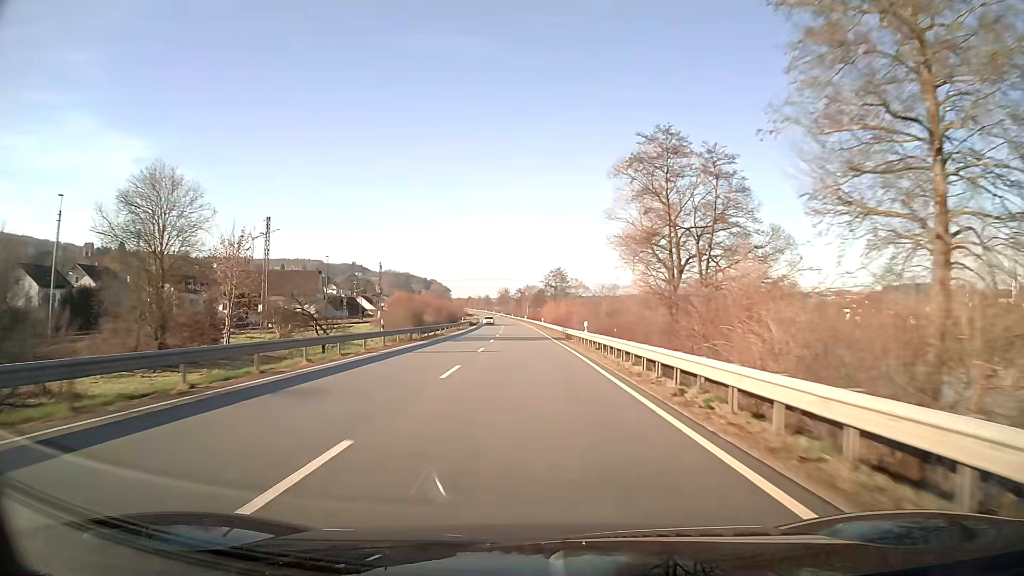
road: unclassified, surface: asphalt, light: Day
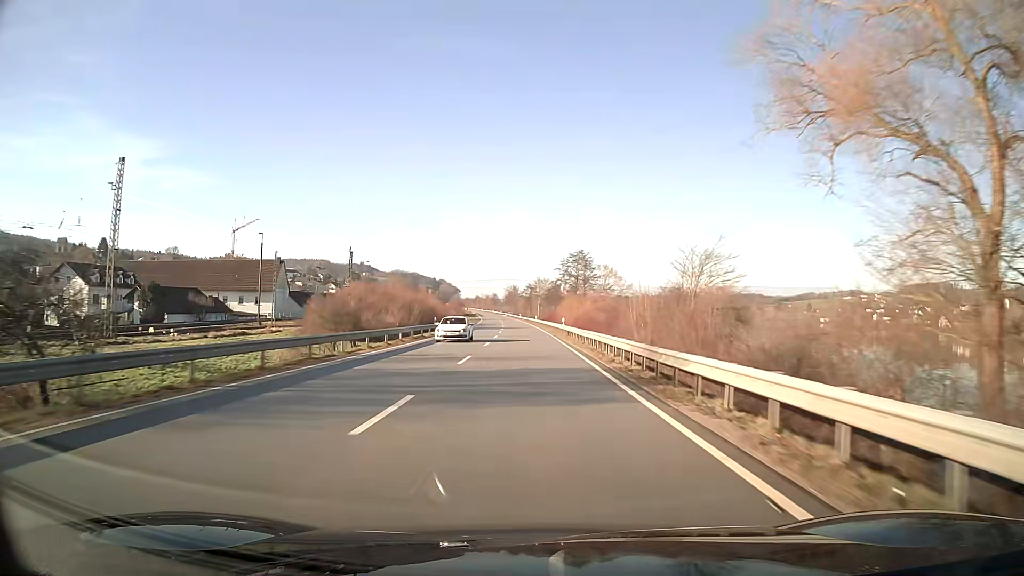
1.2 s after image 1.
(-0.2, +32.0) m; -1°
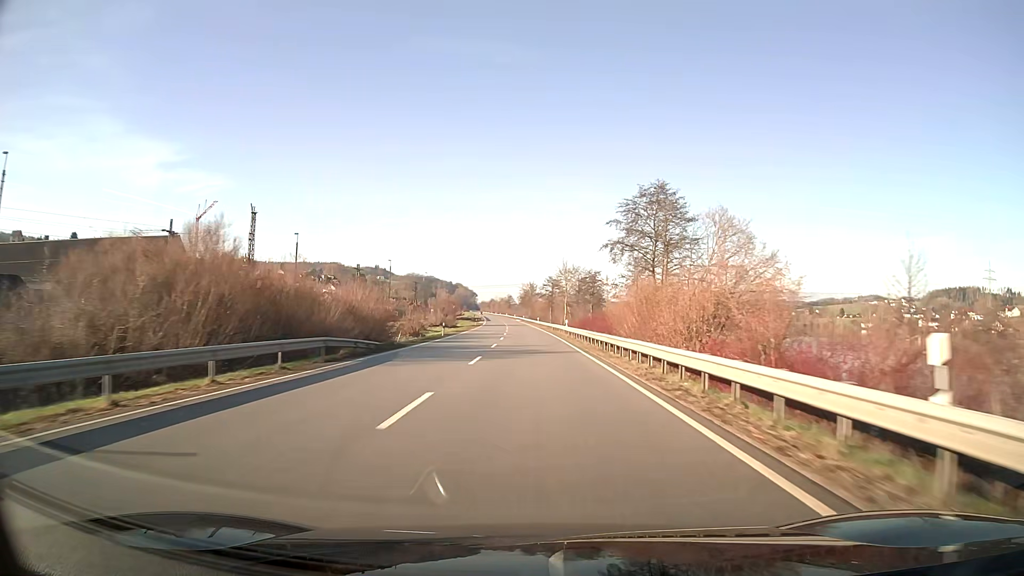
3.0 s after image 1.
(-0.7, +47.9) m; -2°
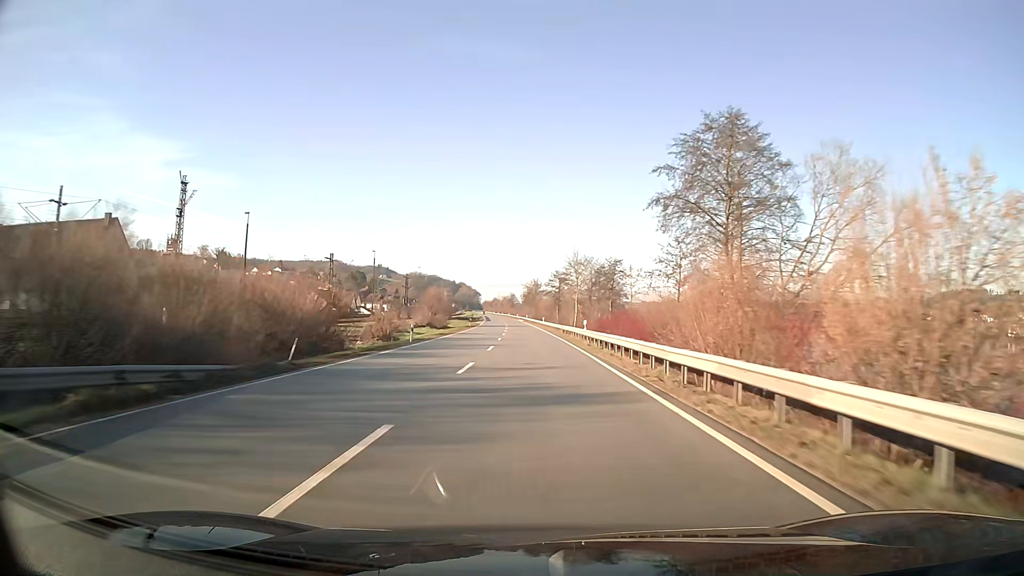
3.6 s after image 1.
(0.0, +15.9) m; 0°
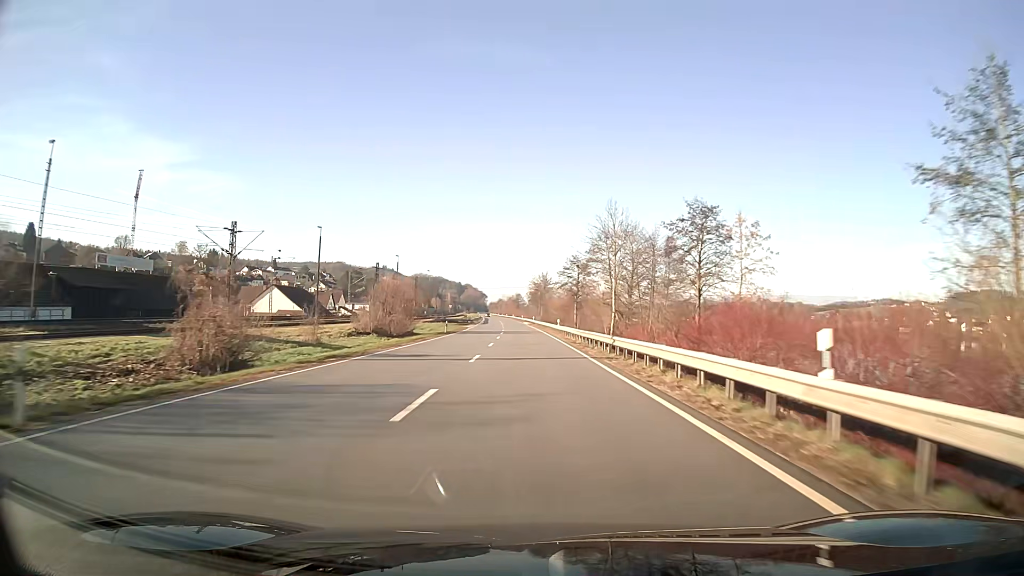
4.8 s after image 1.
(-0.2, +31.9) m; -1°
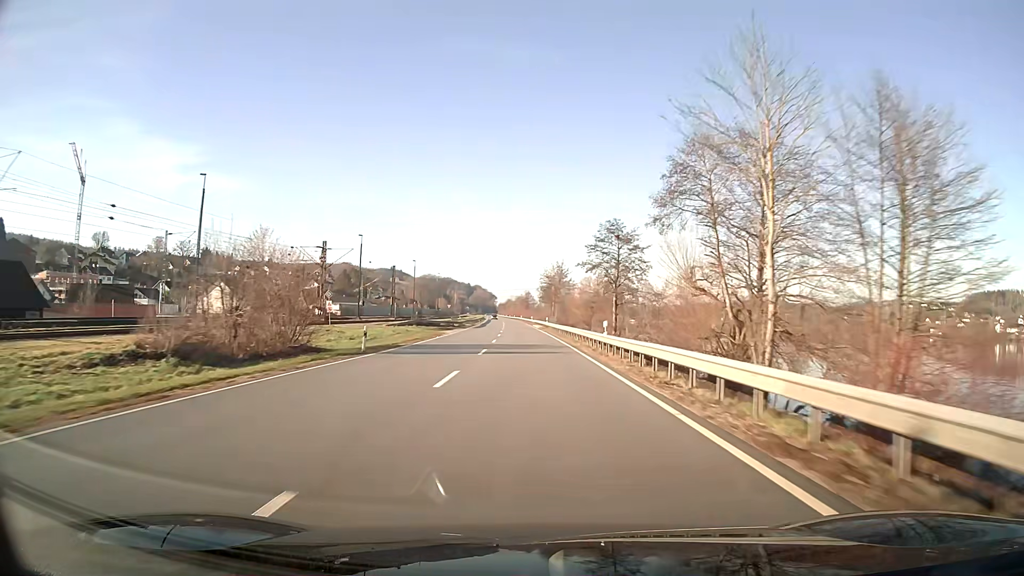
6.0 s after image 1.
(-0.3, +31.9) m; -1°
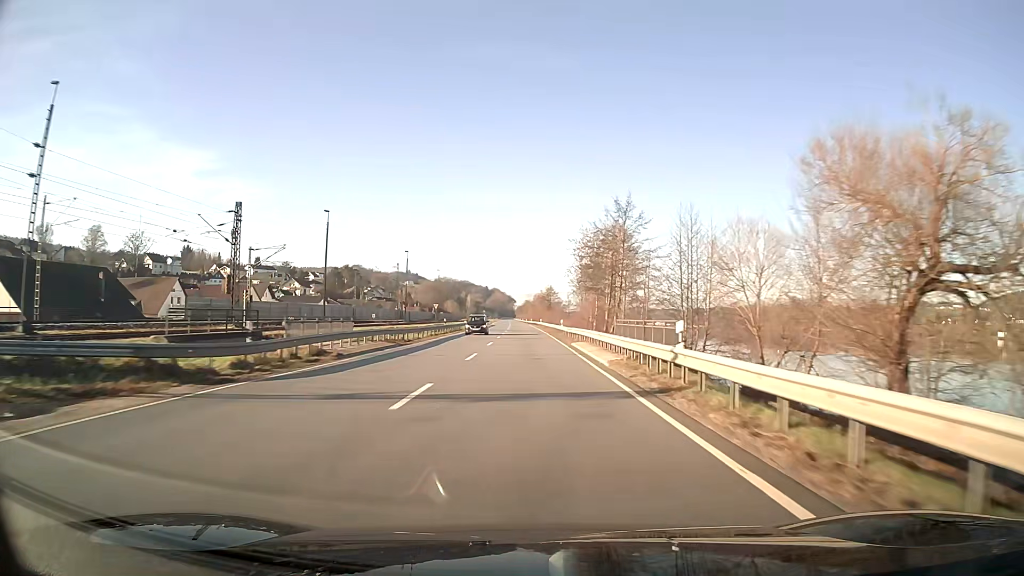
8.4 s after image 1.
(-0.9, +63.8) m; -2°
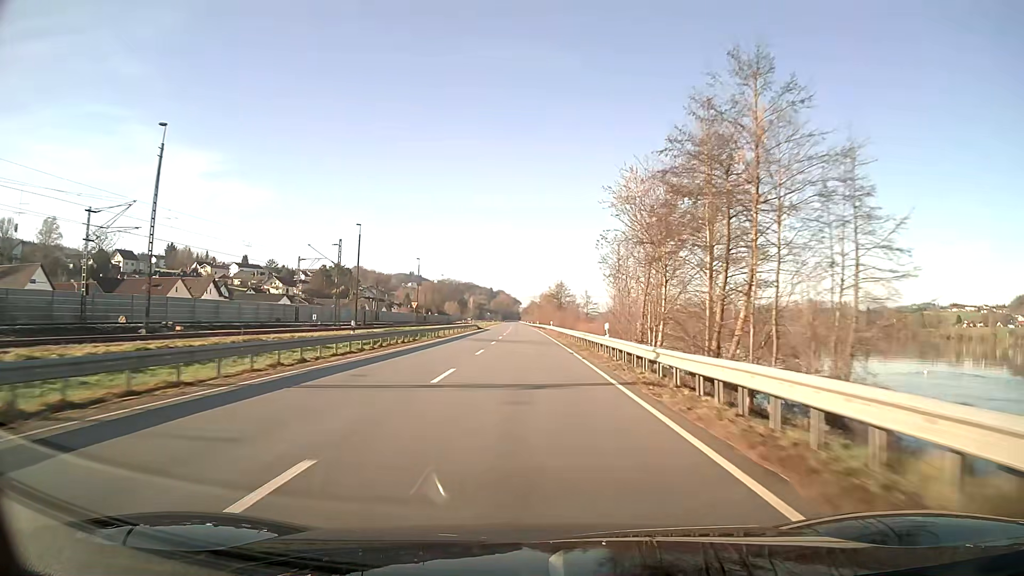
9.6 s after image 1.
(-0.2, +31.9) m; 0°
